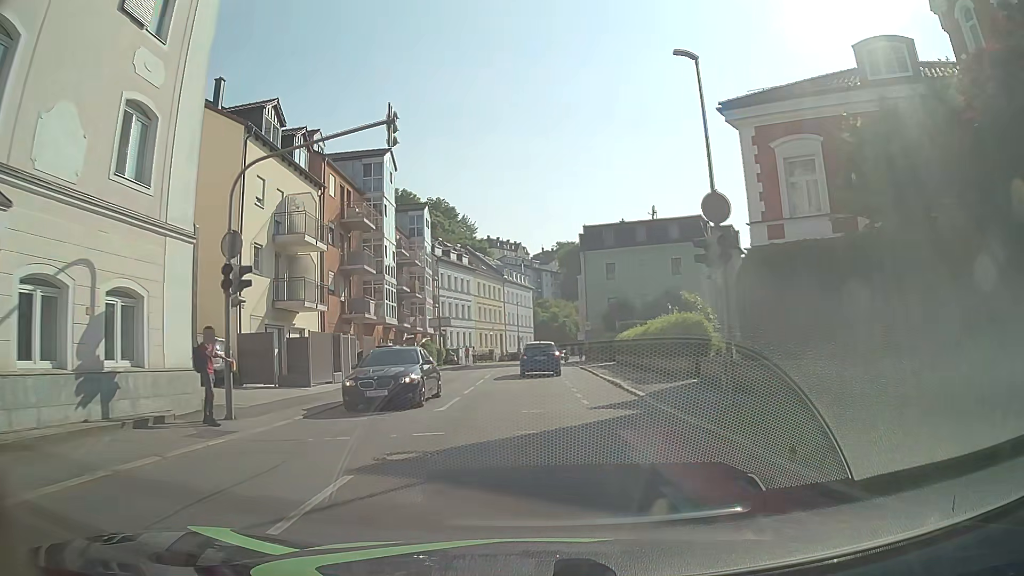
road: tertiary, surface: asphalt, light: Day
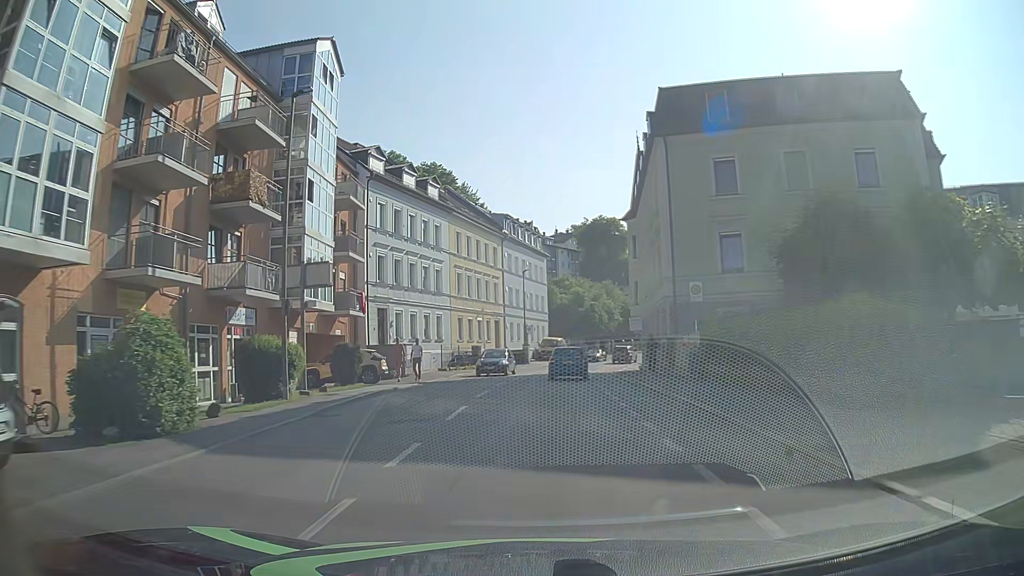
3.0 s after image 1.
(-0.7, +34.6) m; -1°
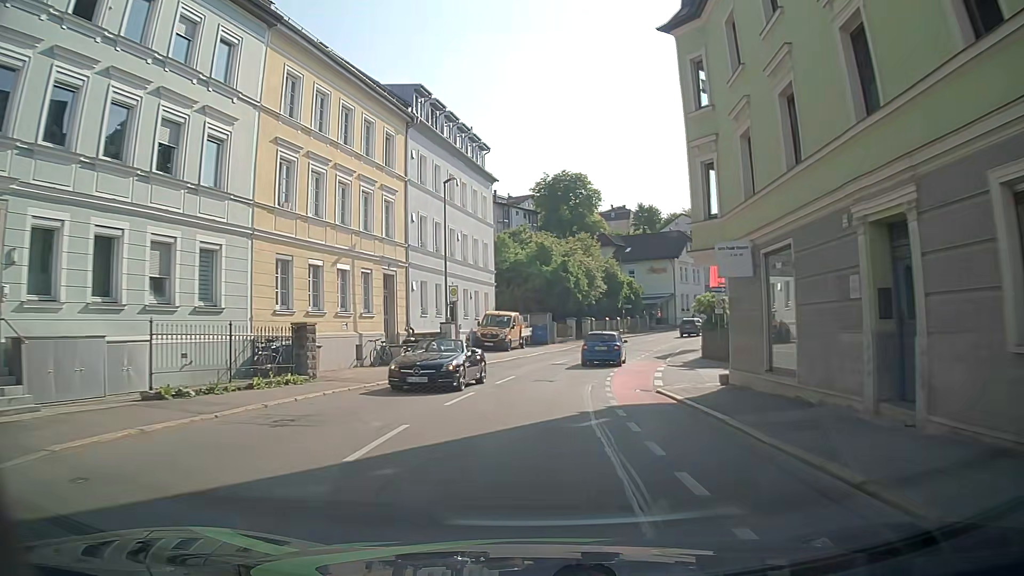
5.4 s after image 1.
(+0.7, +28.7) m; +4°
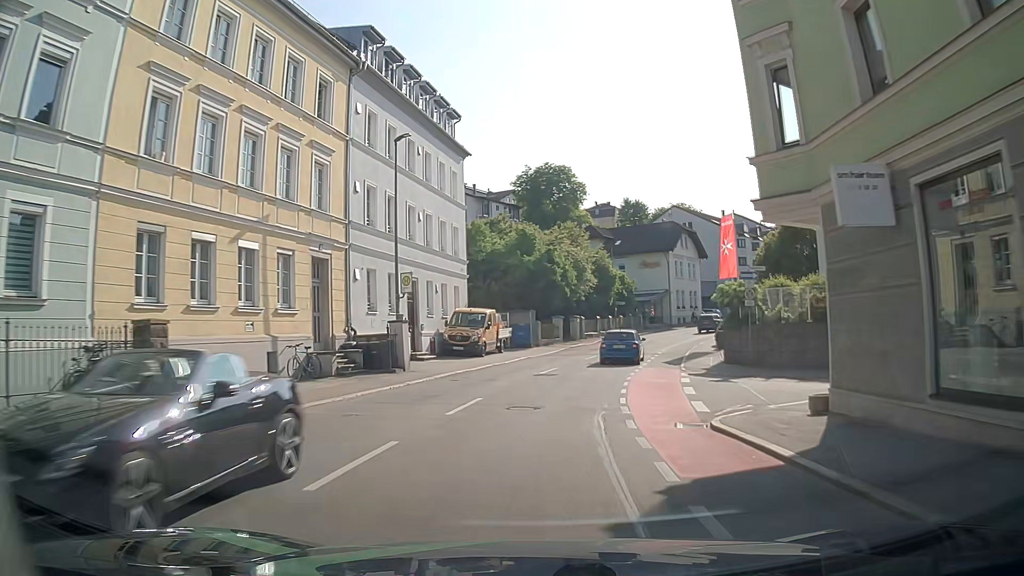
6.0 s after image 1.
(+0.1, +7.2) m; +1°
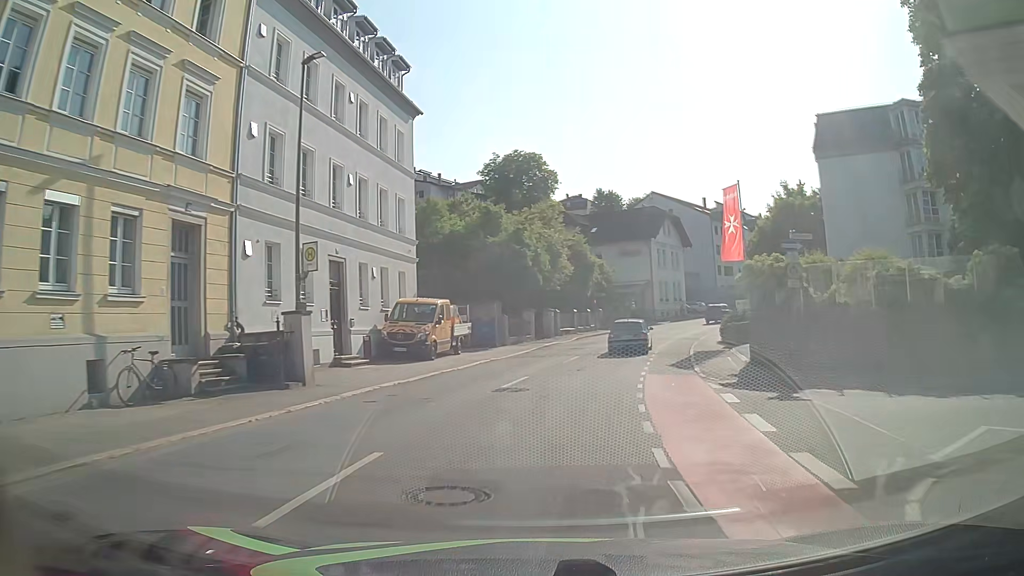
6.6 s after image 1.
(+0.1, +7.2) m; +2°
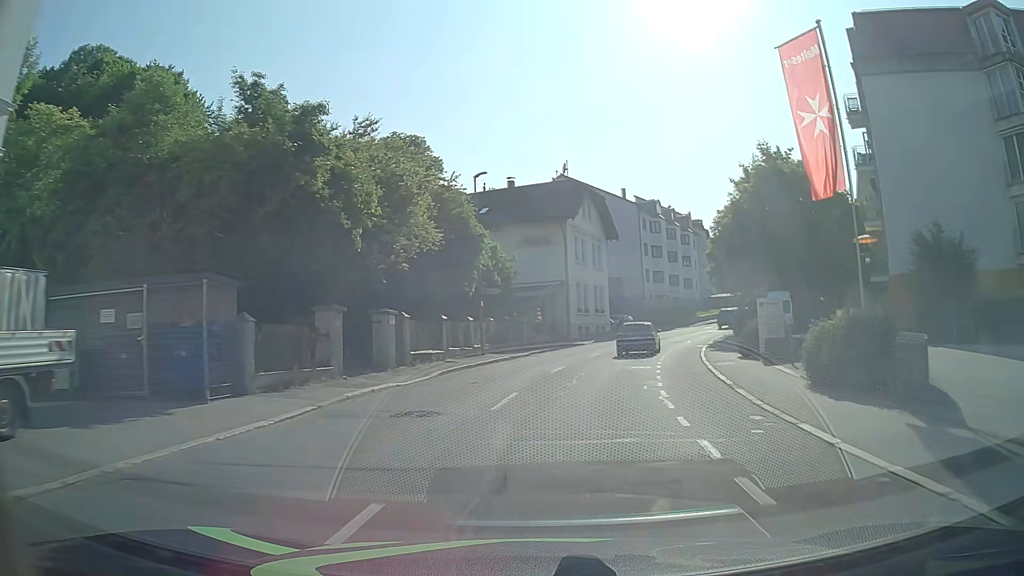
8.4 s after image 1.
(+1.5, +21.8) m; +9°
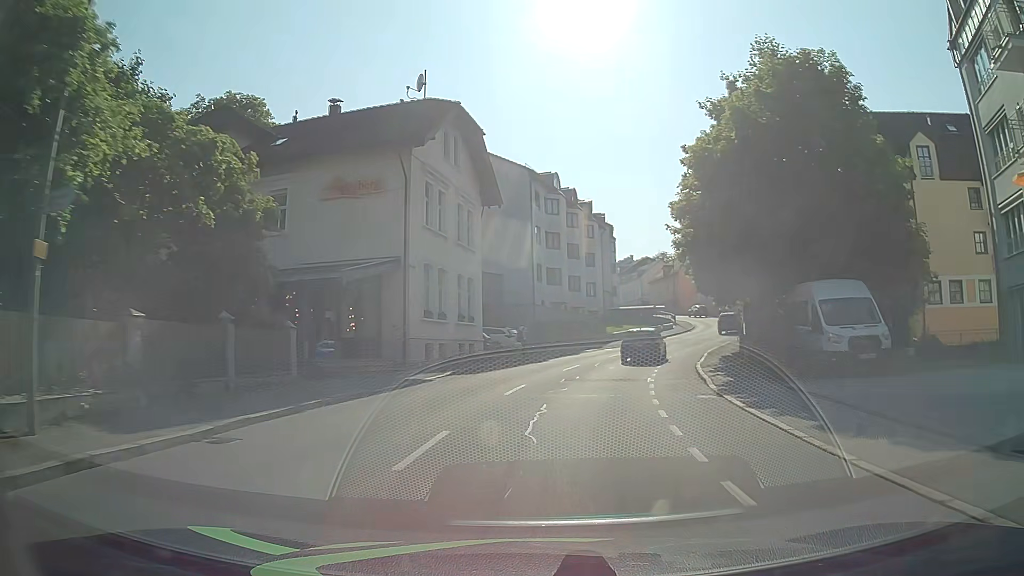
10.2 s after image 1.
(+2.0, +22.1) m; +11°
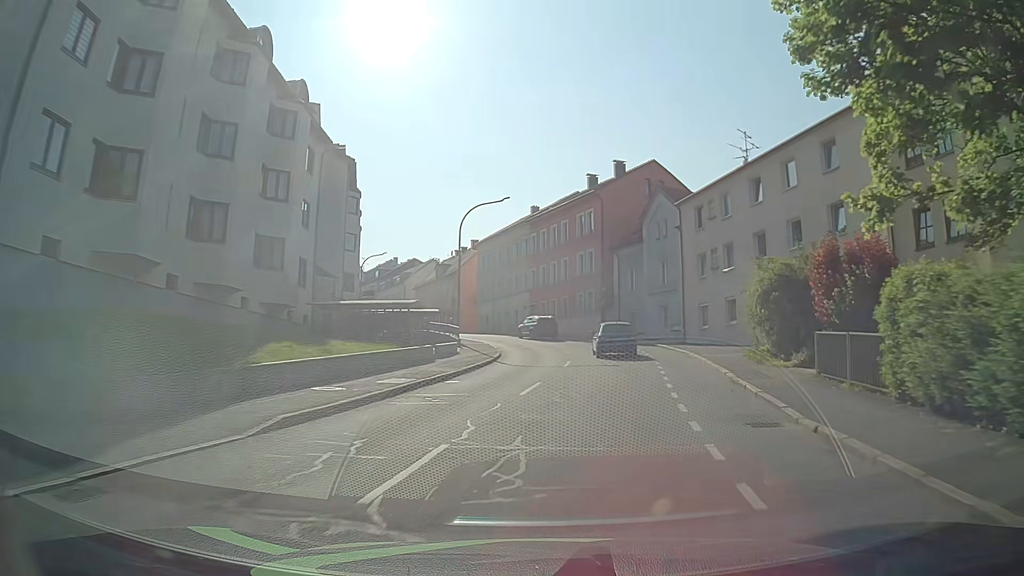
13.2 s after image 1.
(+6.0, +36.3) m; +19°
(+1, +10) (+2, +20) (+3, +30) (+4, +40) (+2, +50) (-2, +59) (-6, +68) (-10, +77) (-14, +86) (-19, +95) m
